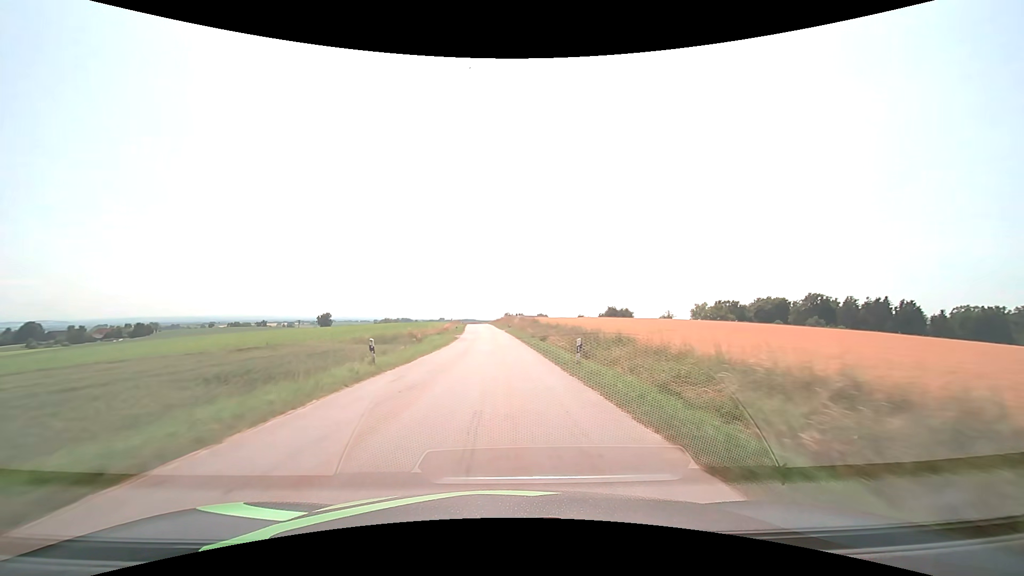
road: tertiary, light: Day
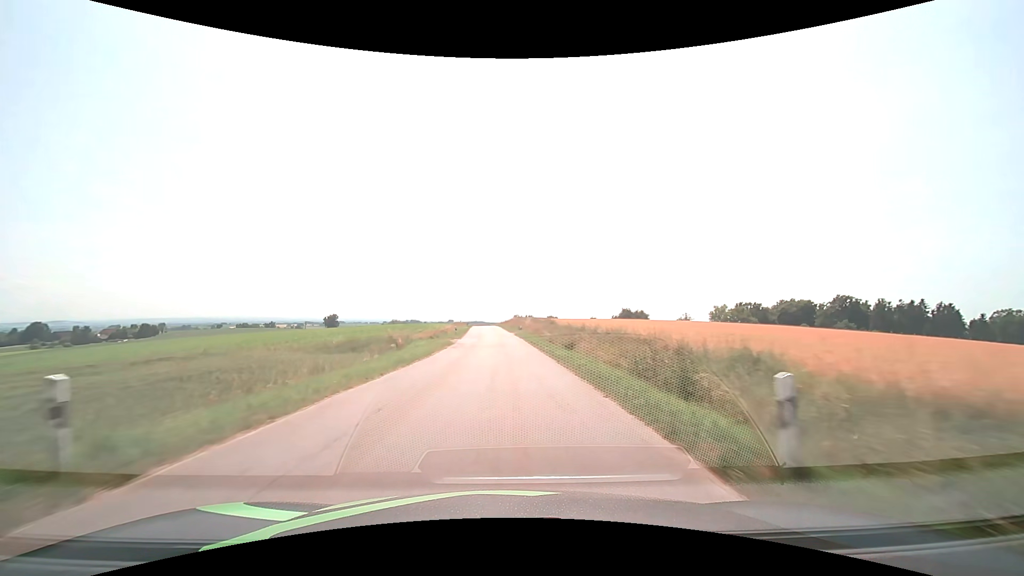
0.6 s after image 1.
(-0.1, +11.8) m; -1°
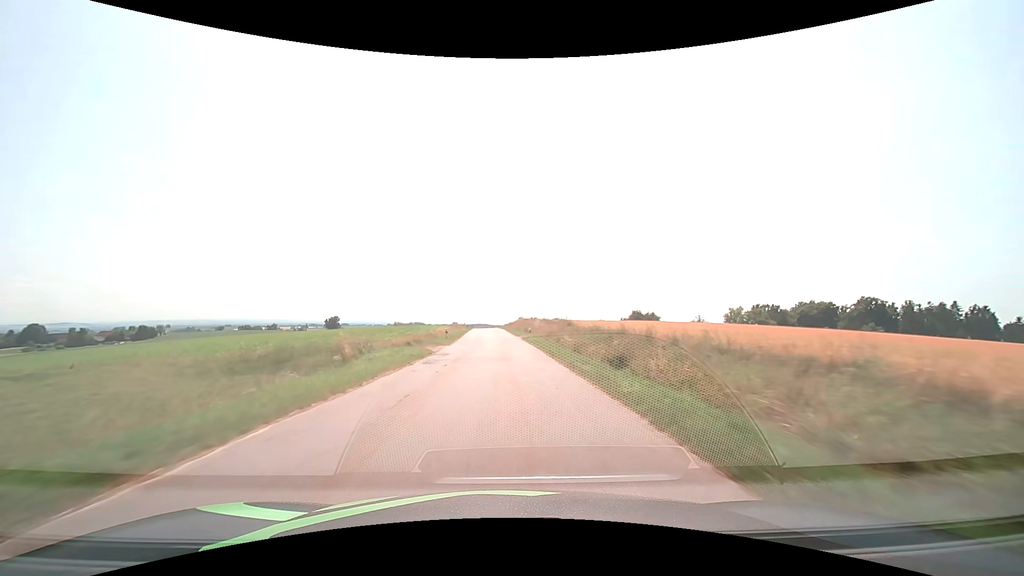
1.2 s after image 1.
(-0.1, +11.9) m; -1°
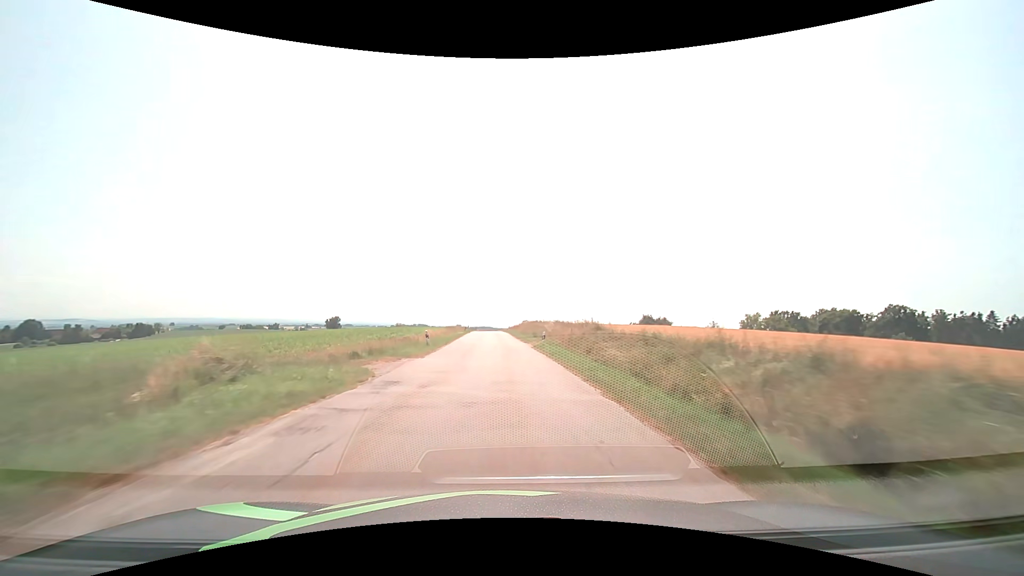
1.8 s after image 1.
(-0.1, +12.0) m; -1°
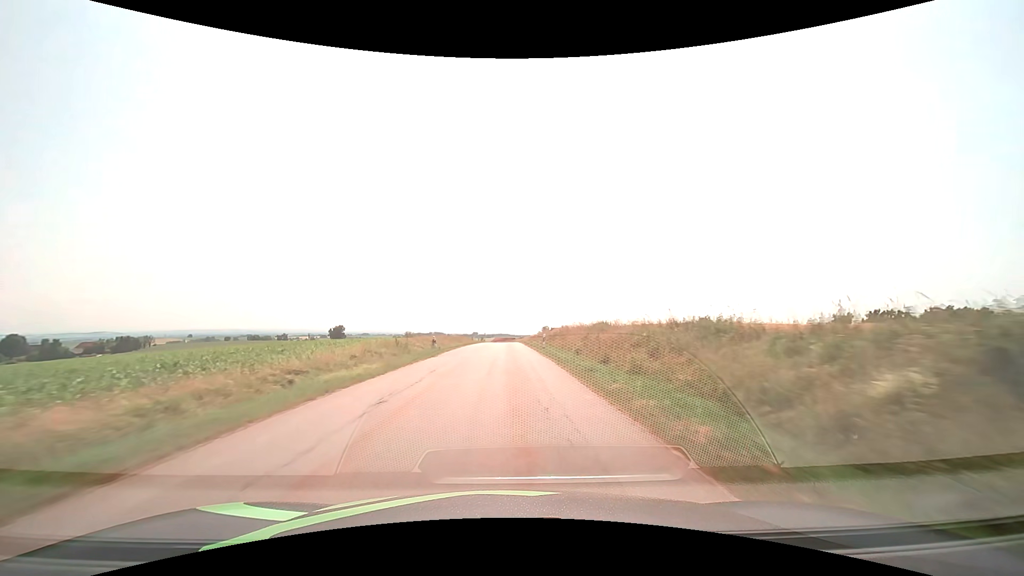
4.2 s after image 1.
(-0.7, +48.5) m; -2°
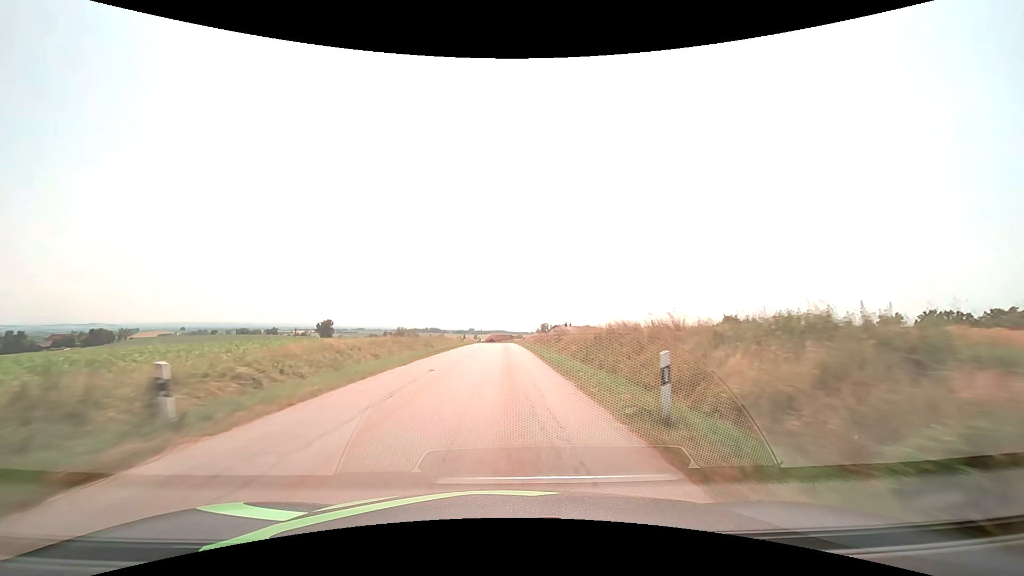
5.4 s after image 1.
(+0.1, +24.6) m; +1°
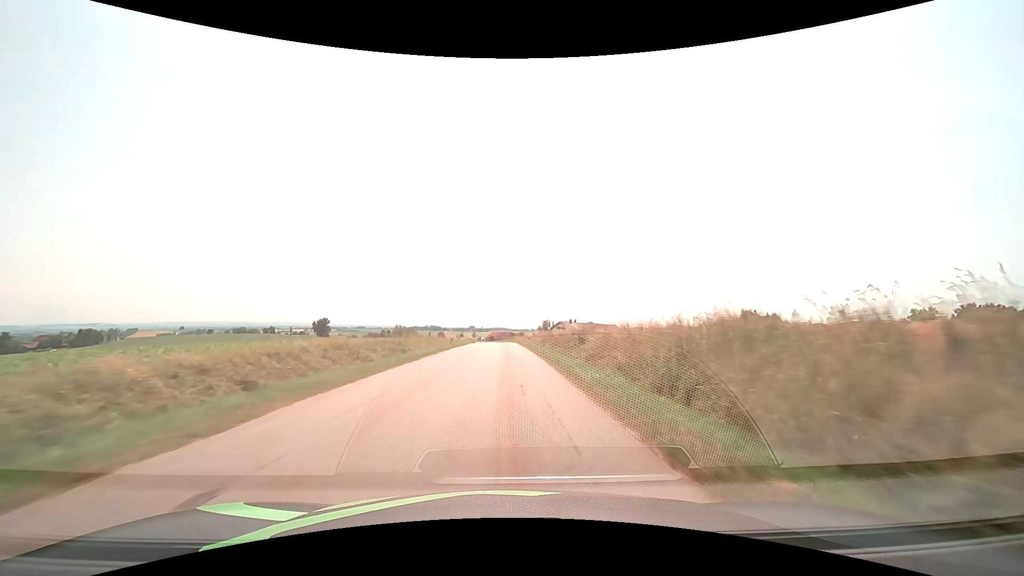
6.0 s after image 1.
(0.0, +12.4) m; 0°
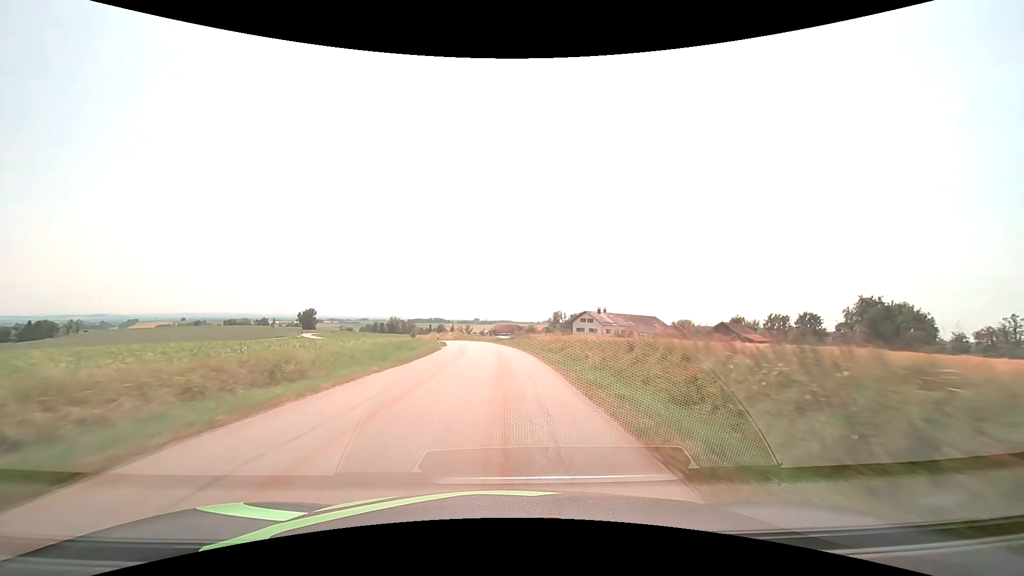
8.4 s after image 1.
(-0.2, +48.0) m; -1°
(0, +10) (0, +20) (0, +30) (-1, +40) (-2, +50) (-3, +60) (-5, +70) (-7, +79) (-10, +89) (-13, +99) m
